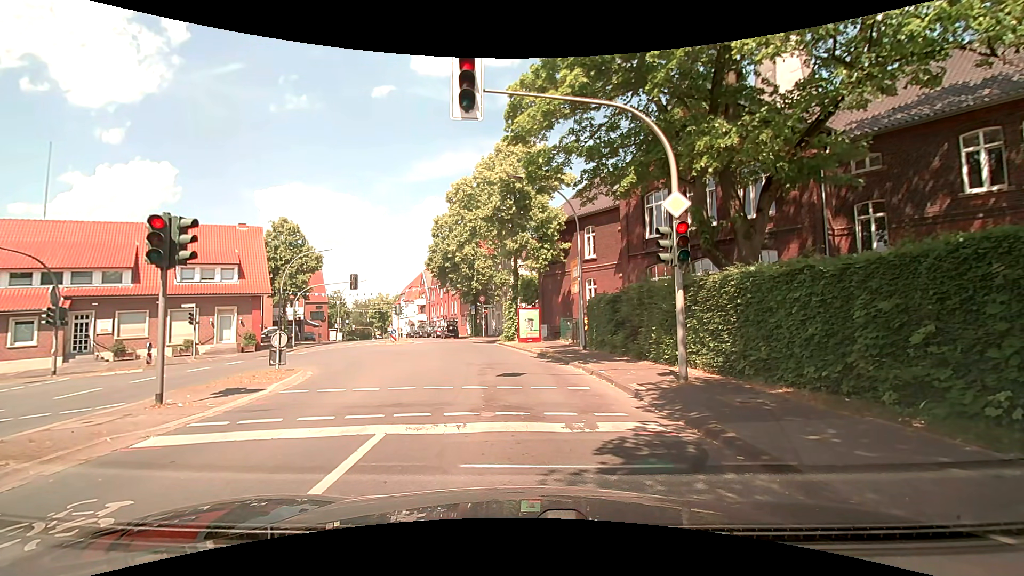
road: secondary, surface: asphalt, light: Day
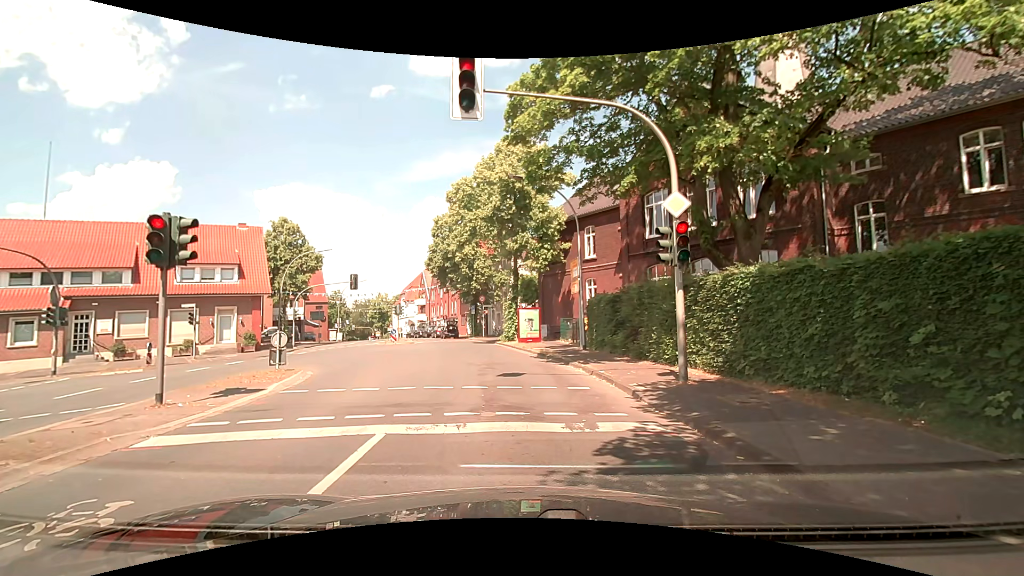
(0.0, 0.0) m; 0°
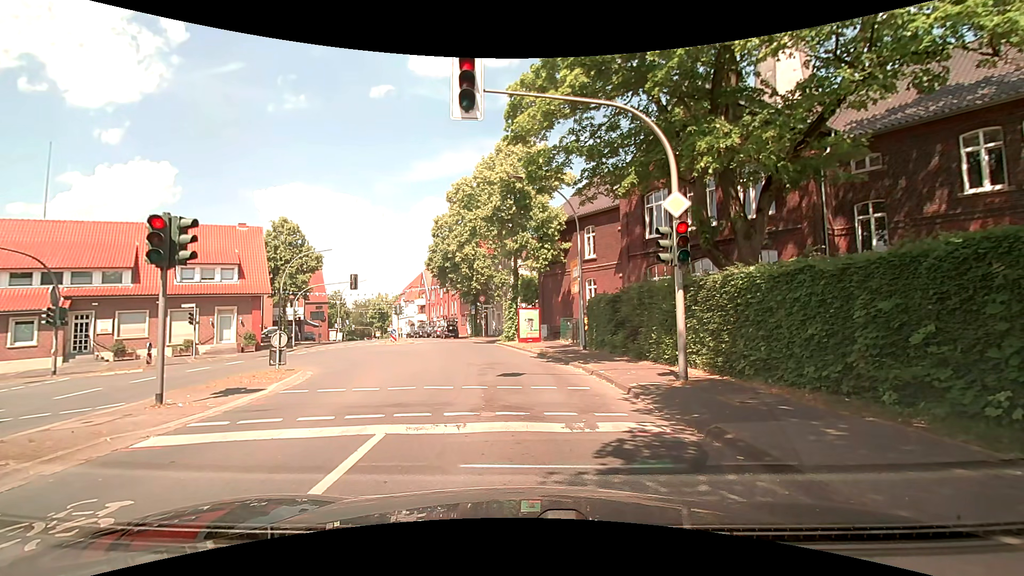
(0.0, 0.0) m; 0°
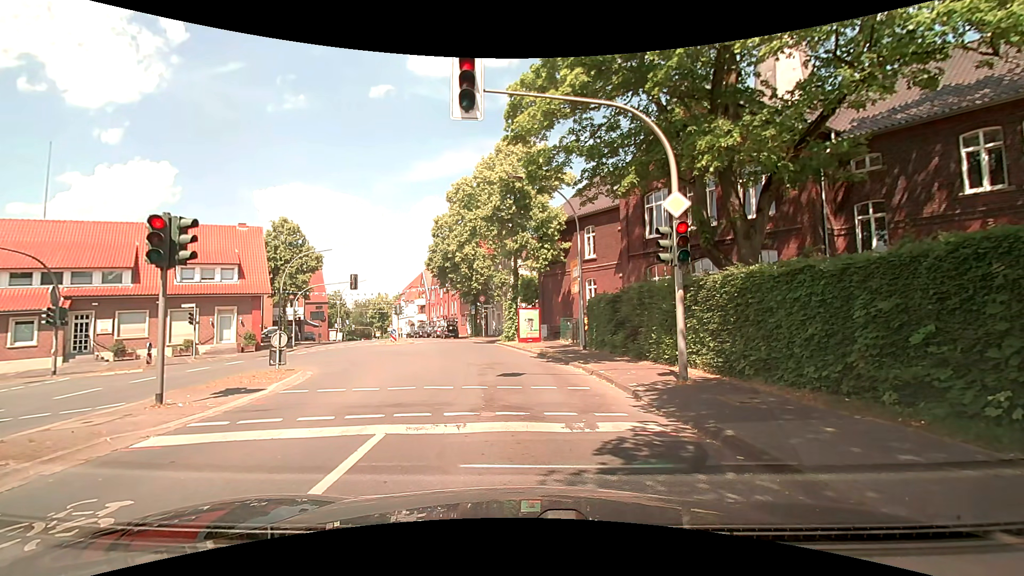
(0.0, 0.0) m; 0°
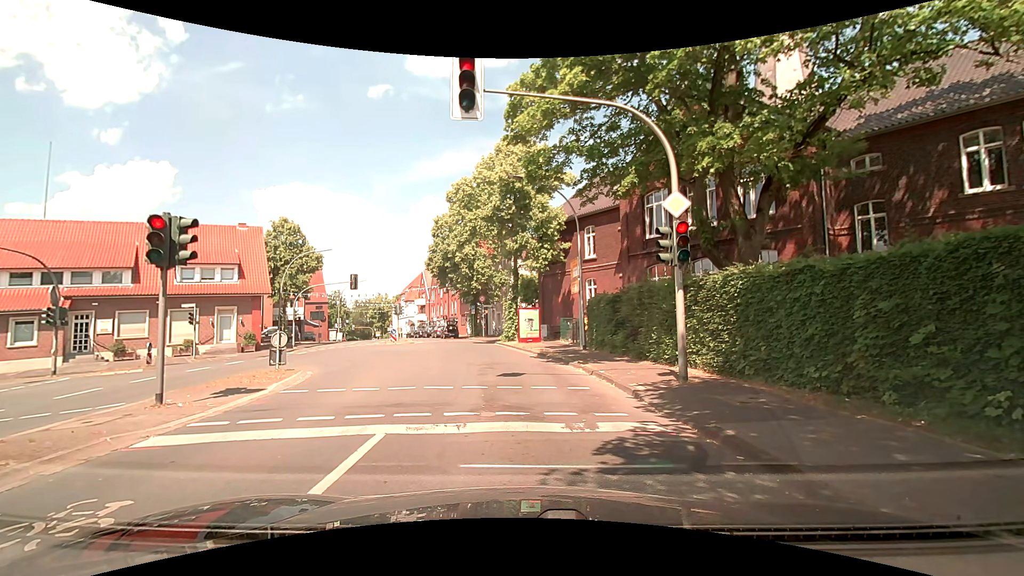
(0.0, 0.0) m; 0°
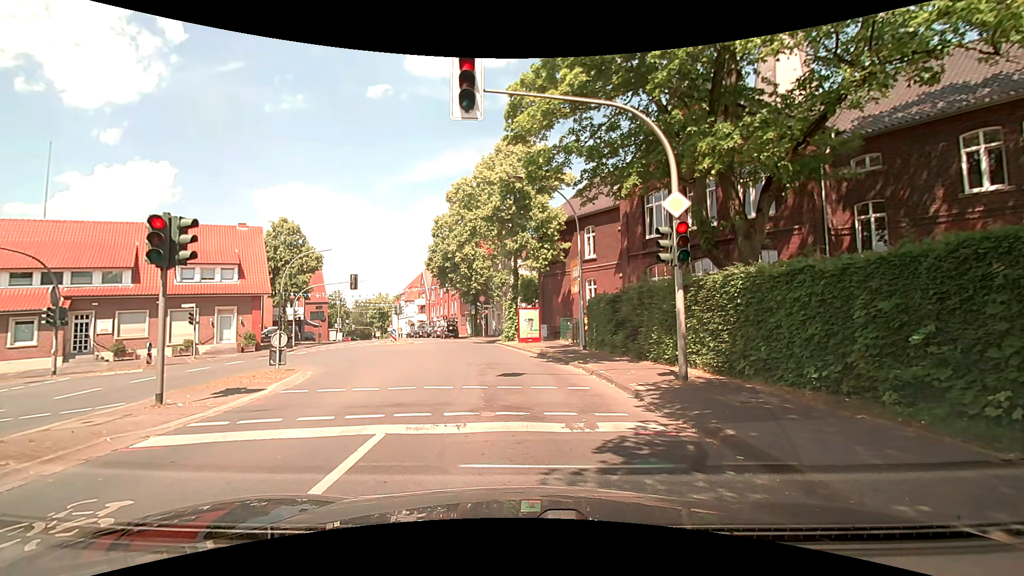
(0.0, 0.0) m; 0°
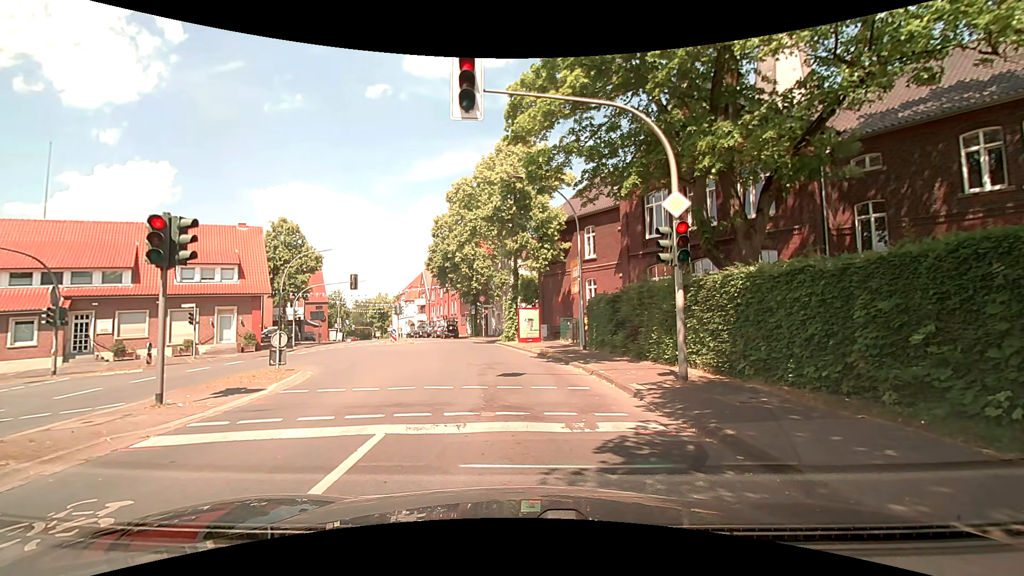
(0.0, 0.0) m; 0°
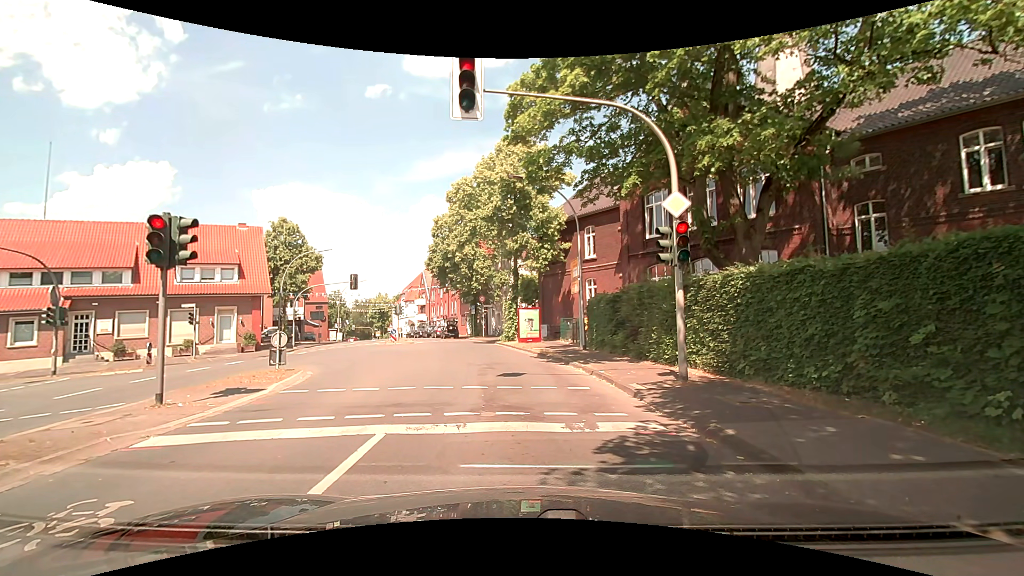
(0.0, 0.0) m; 0°
